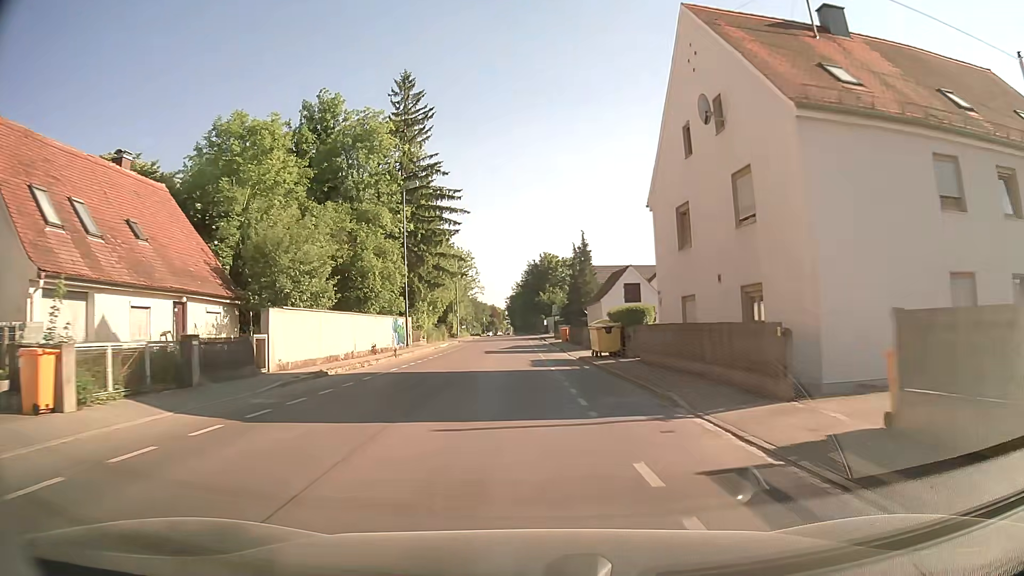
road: secondary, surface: asphalt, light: Day
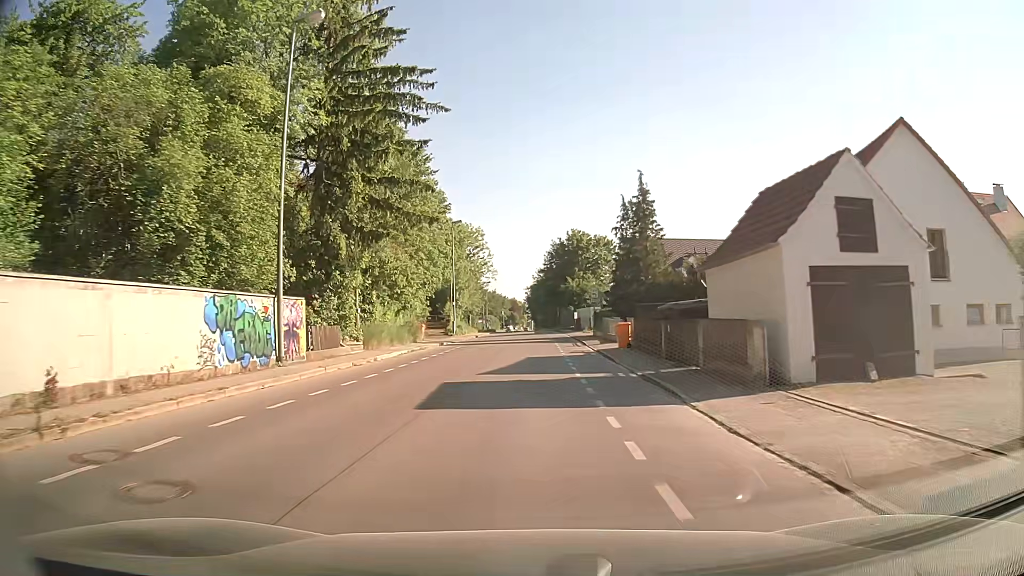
(-0.5, +25.0) m; -2°
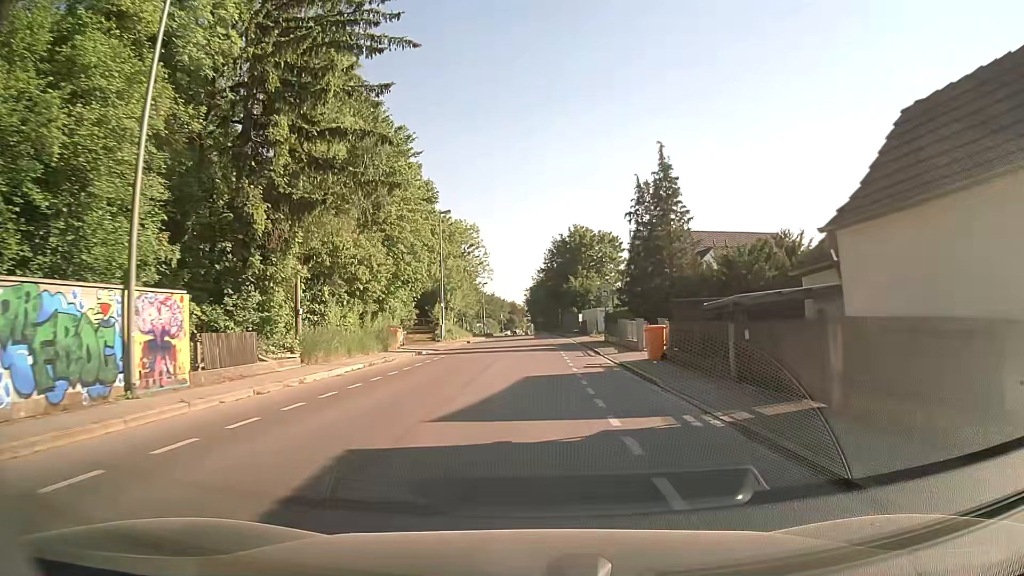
(0.0, +7.6) m; 0°
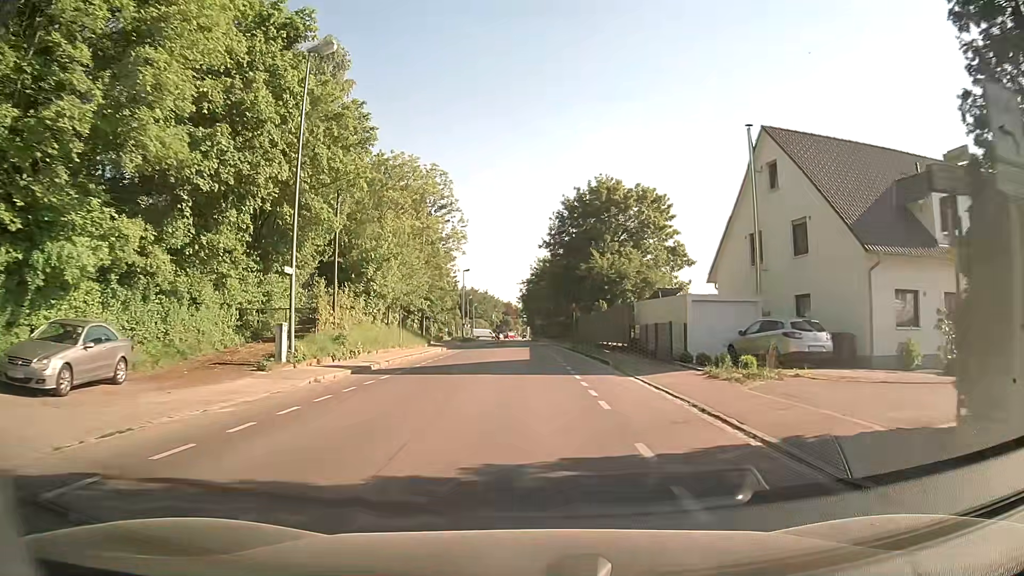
(-0.2, +34.2) m; 0°
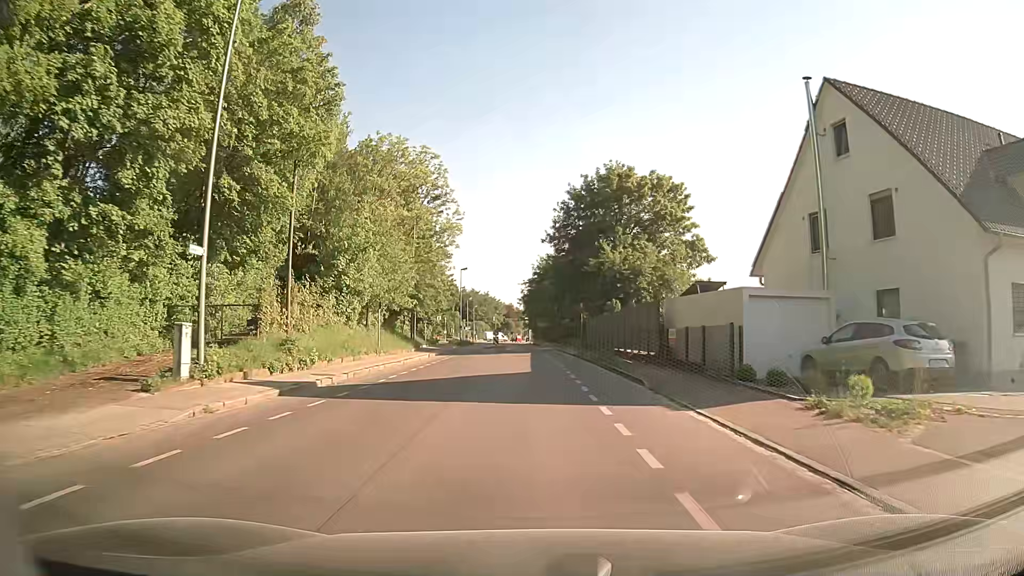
(0.0, +6.3) m; +1°
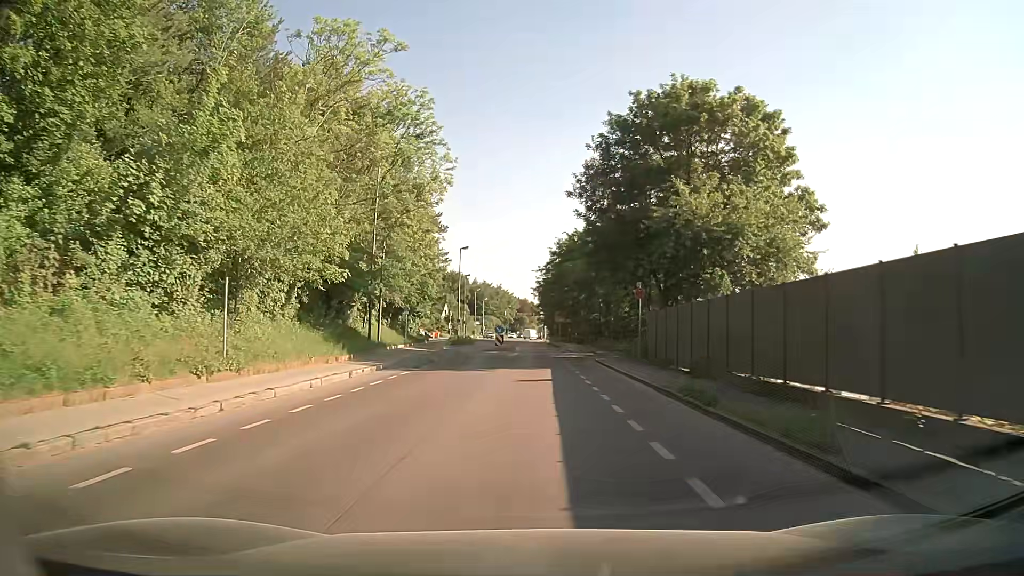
(-0.5, +19.4) m; -2°
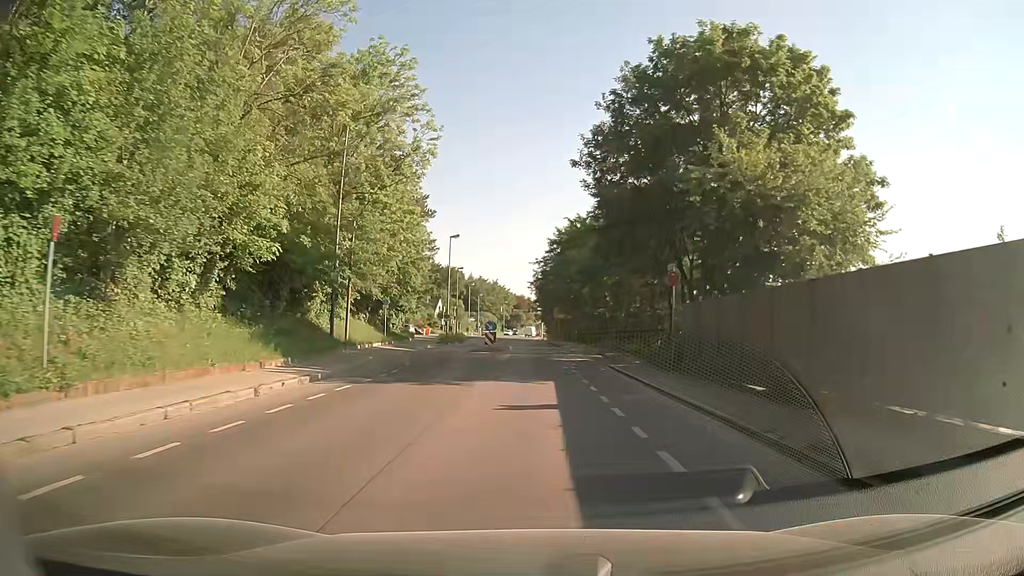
(0.0, +6.8) m; +1°
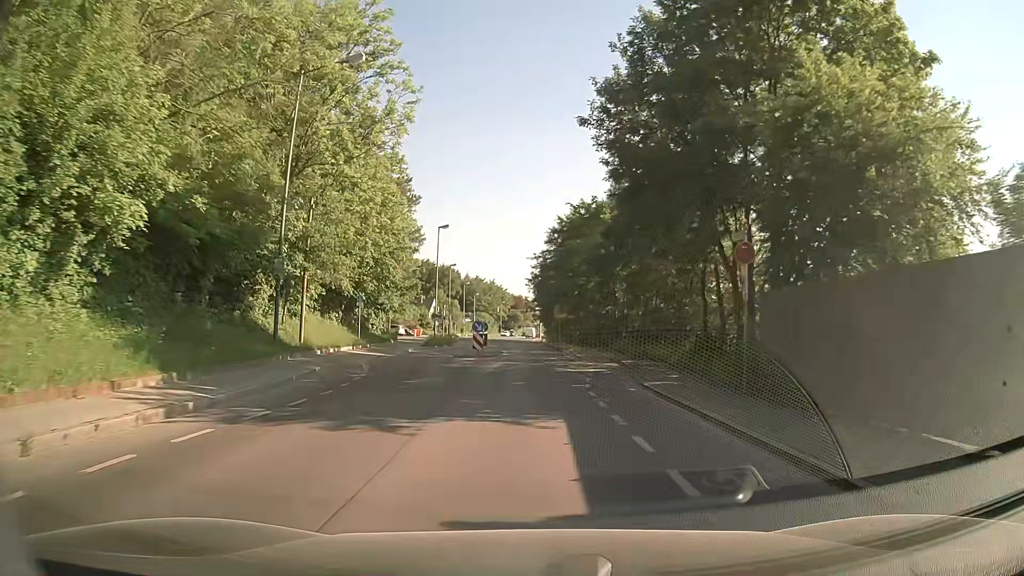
(-0.1, +6.9) m; -1°
(0, +10) (0, +20) (0, +30) (0, +40) (0, +50) (-1, +60) (-1, +70) (-2, +80) (-2, +90) (-2, +100) m
